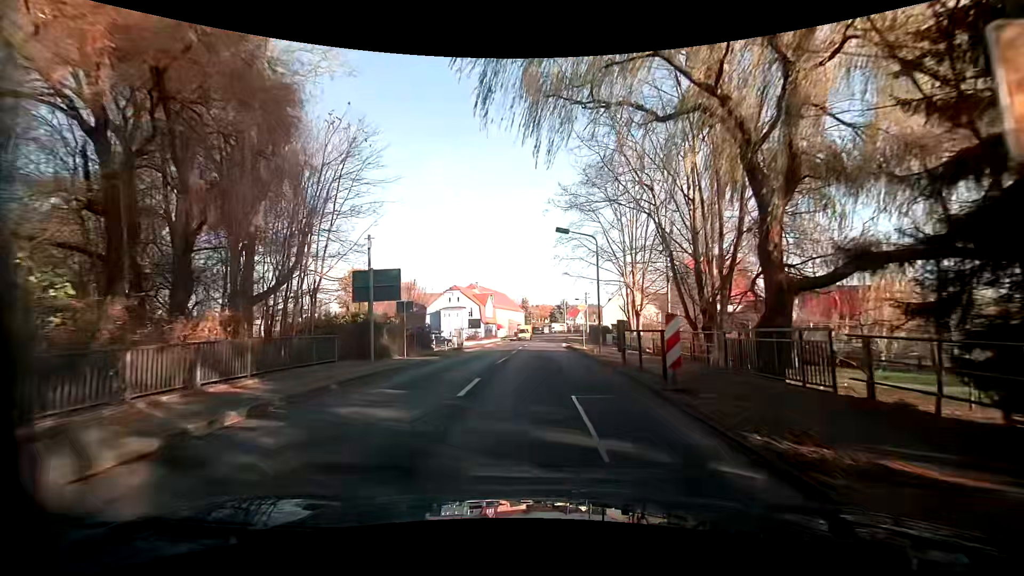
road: primary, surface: asphalt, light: Day
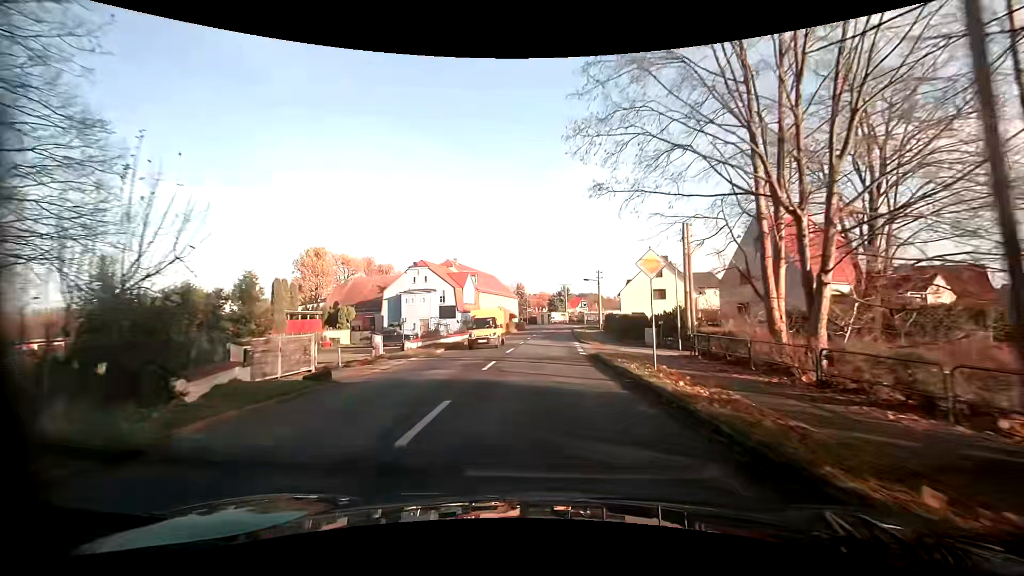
(0.0, +21.9) m; 0°
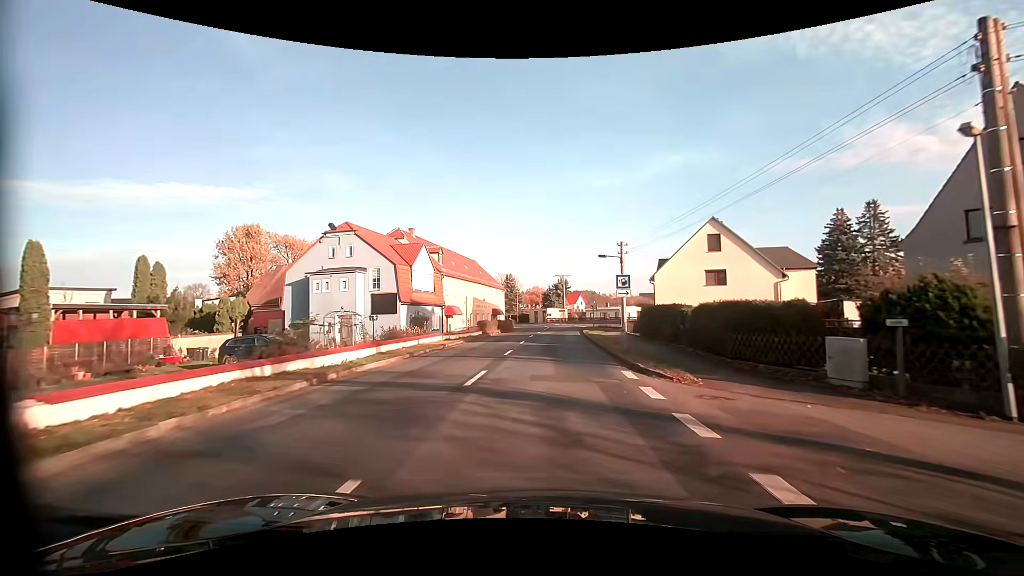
(+0.2, +22.4) m; +1°
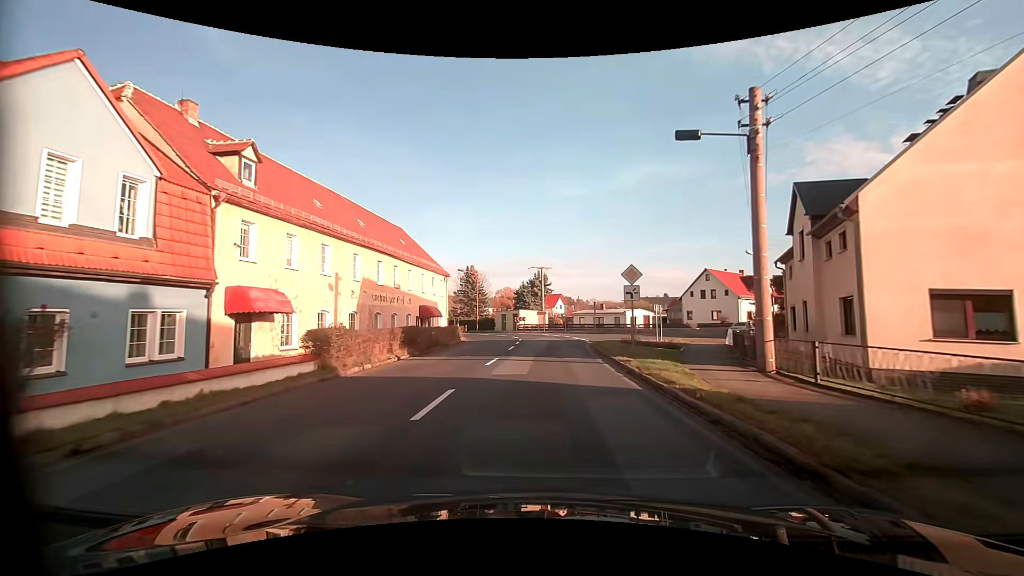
(+0.3, +30.1) m; +2°
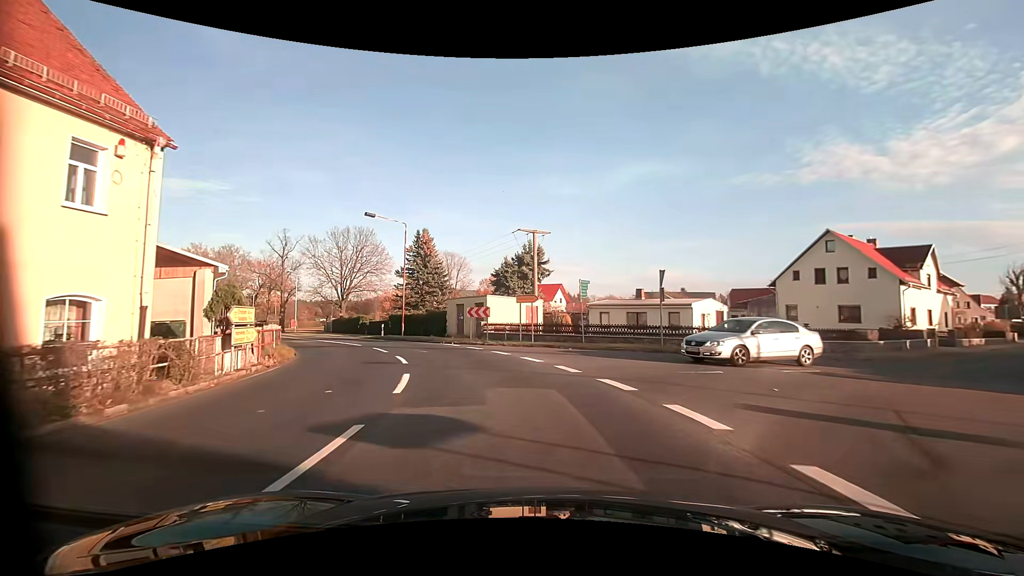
(+0.8, +33.3) m; 0°
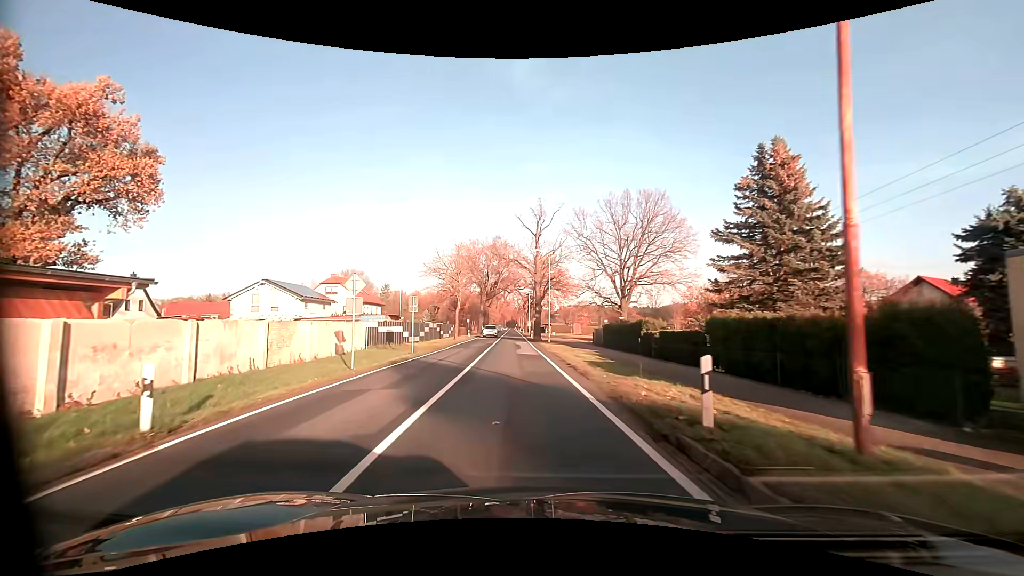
(-8.4, +28.5) m; -33°
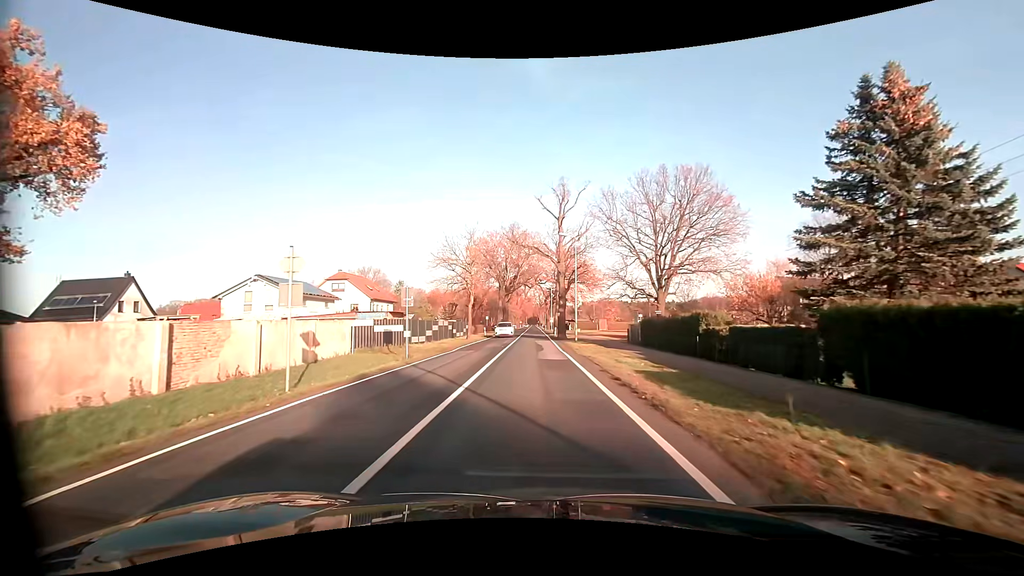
(-0.2, +6.6) m; -2°
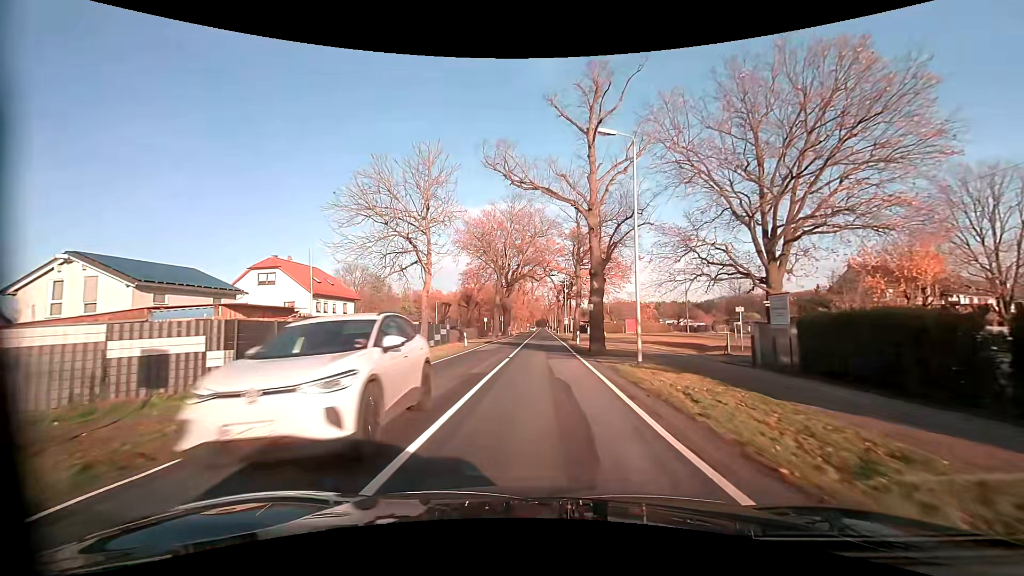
(-0.3, +21.7) m; -1°
(0, +10) (0, +20) (0, +30) (0, +40) (0, +50) (0, +60) (0, +70) (0, +80) (0, +90) (0, +100) m
